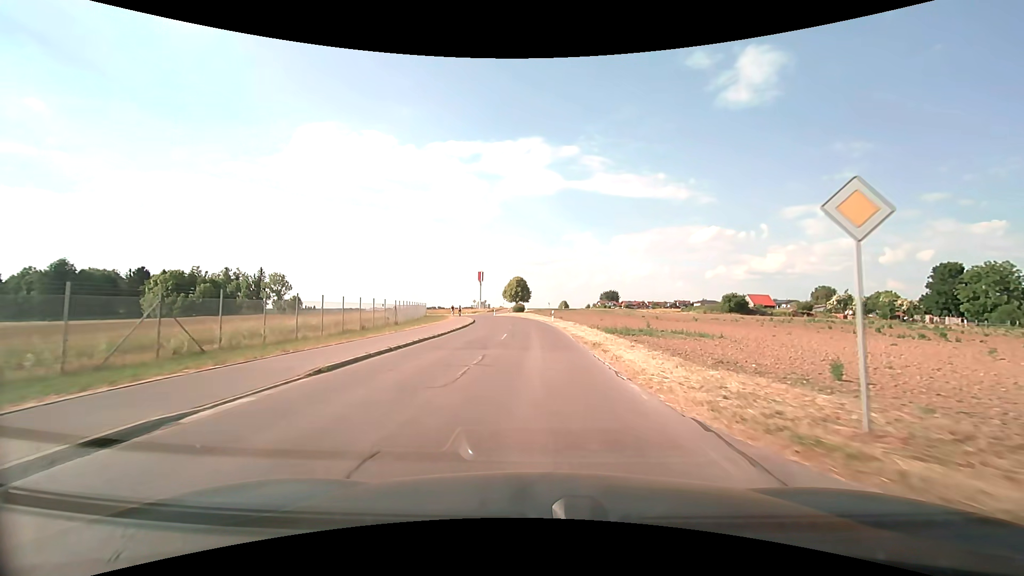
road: unclassified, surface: asphalt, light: Day
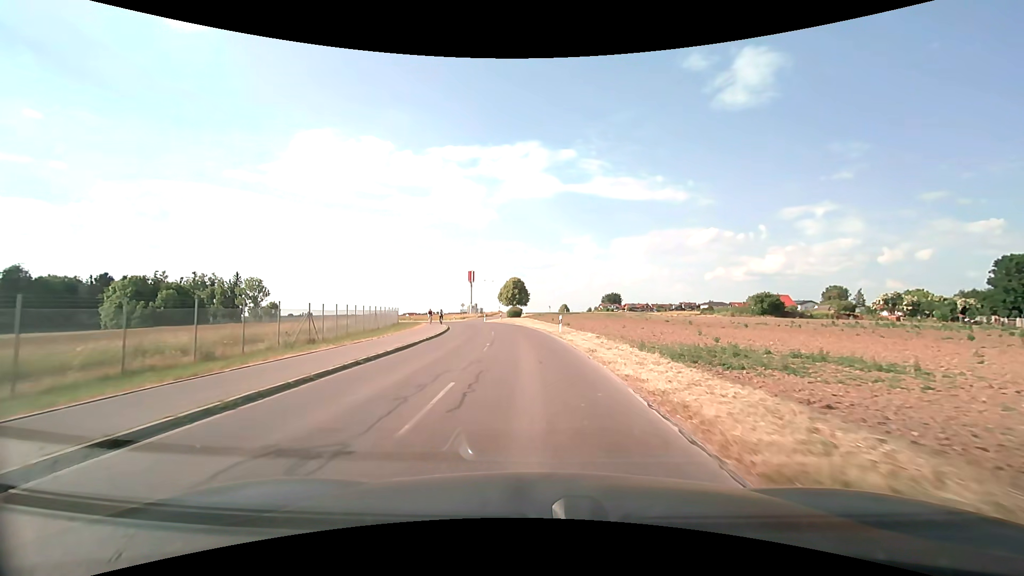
(0.0, +15.9) m; 0°
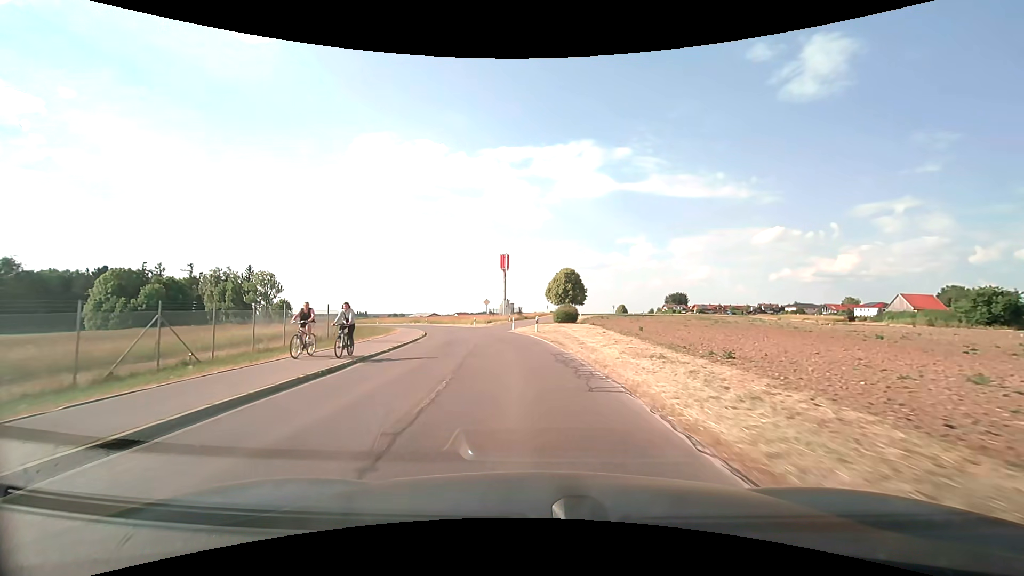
(-1.1, +32.1) m; -6°
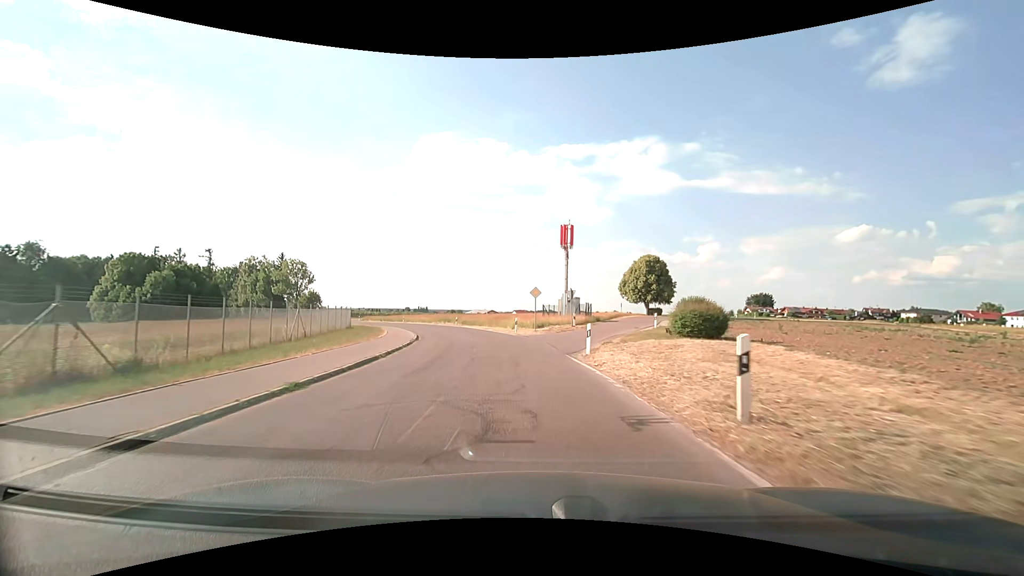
(-1.5, +24.6) m; -7°
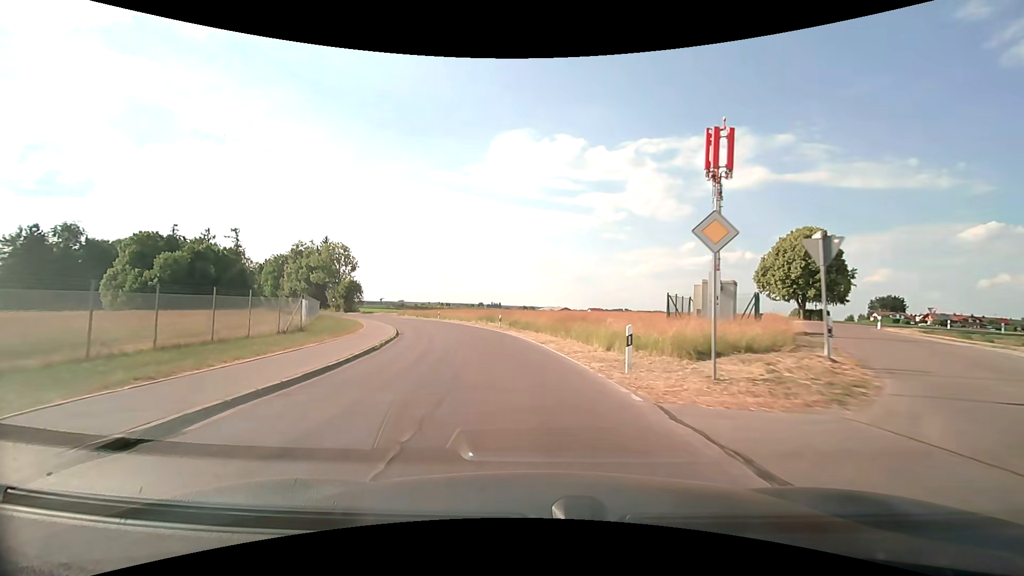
(-1.5, +25.5) m; -8°
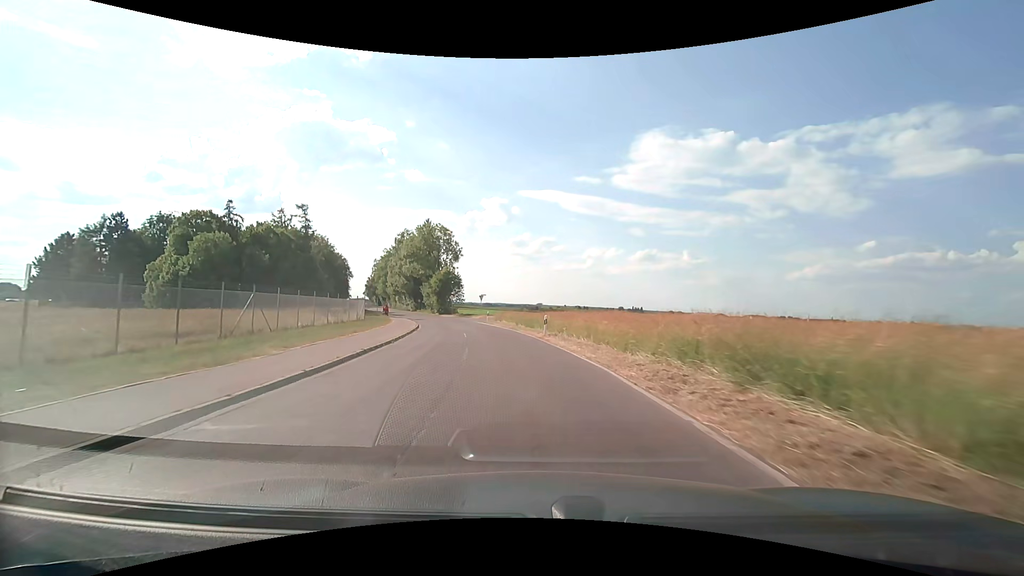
(-4.7, +35.0) m; -15°
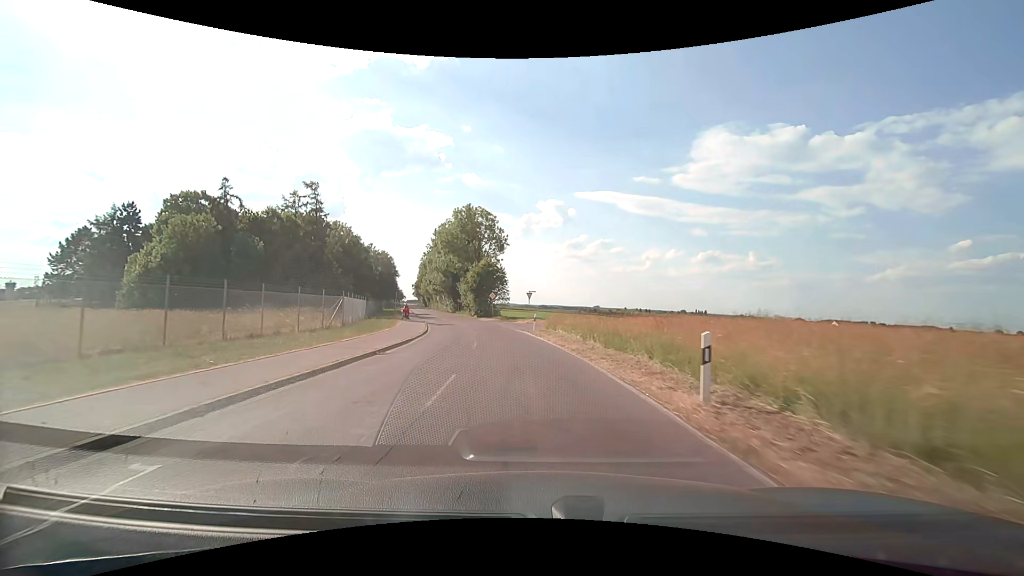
(-1.2, +18.0) m; -7°
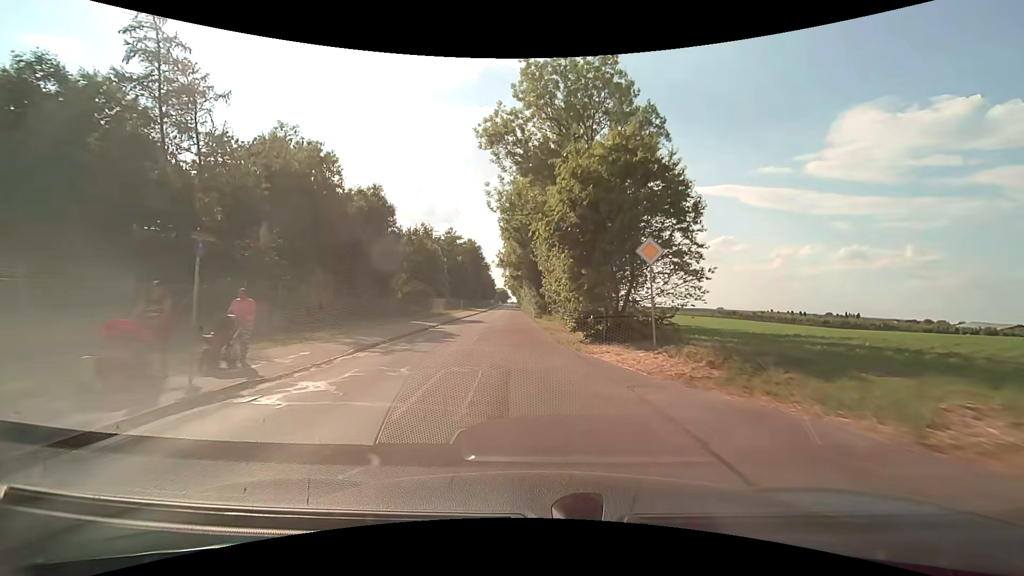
(-5.1, +45.9) m; -12°
(0, +10) (-1, +20) (-1, +30) (-2, +40) (-3, +50) (-3, +60) (-4, +70) (-5, +80) (-5, +90) (-6, +100) m
